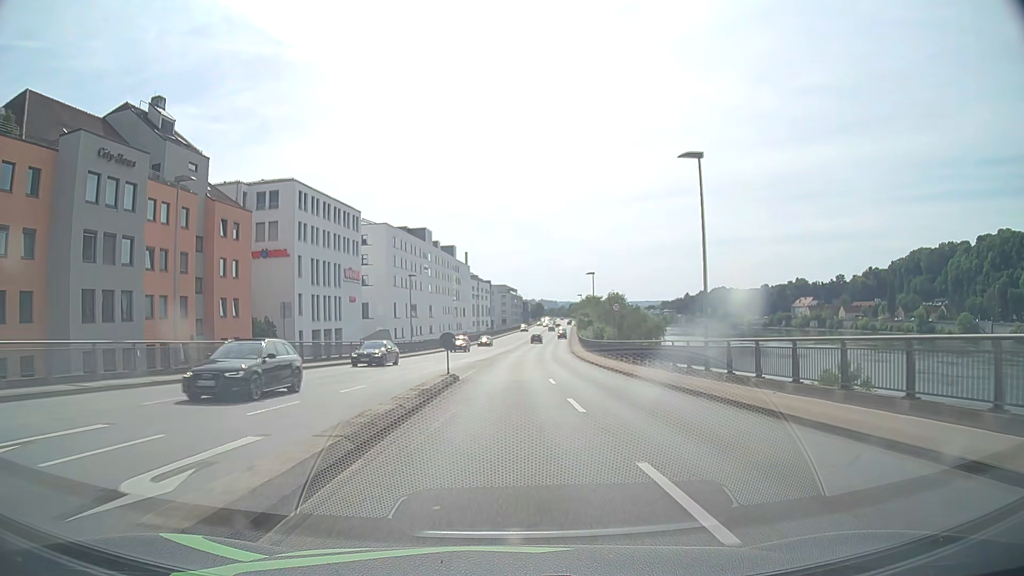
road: primary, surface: asphalt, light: Day
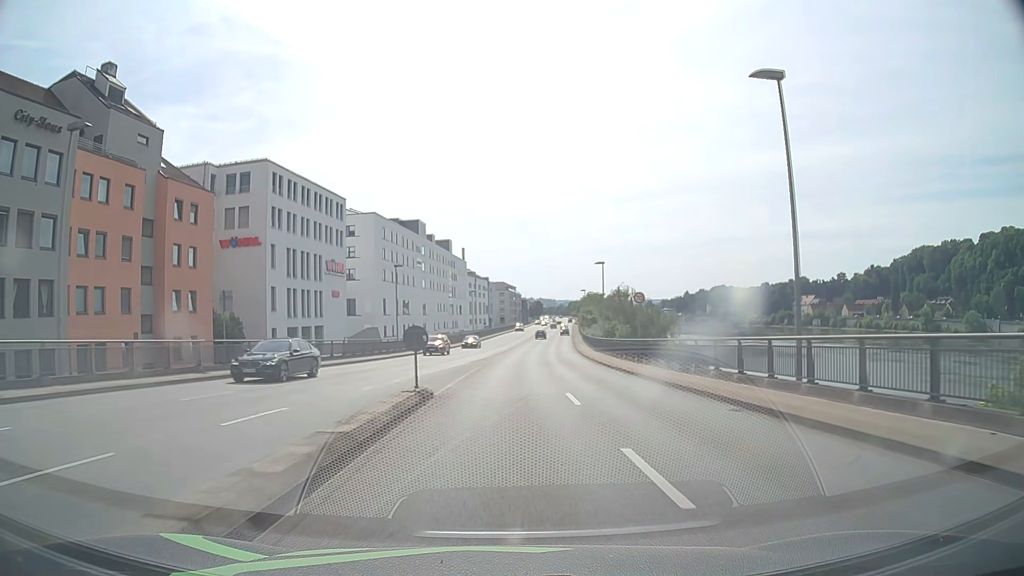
(0.0, +7.9) m; 0°
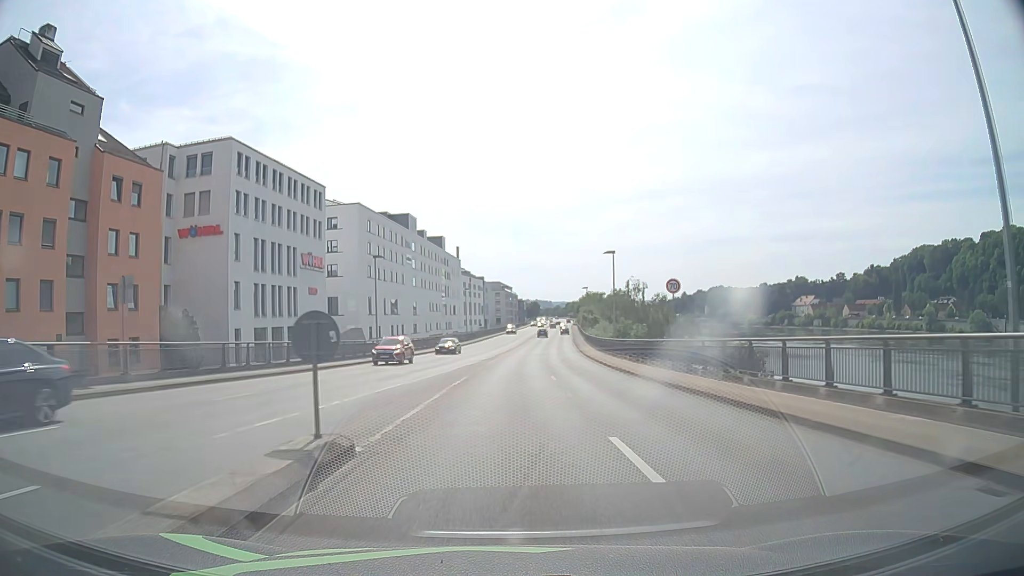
(0.0, +8.0) m; 0°
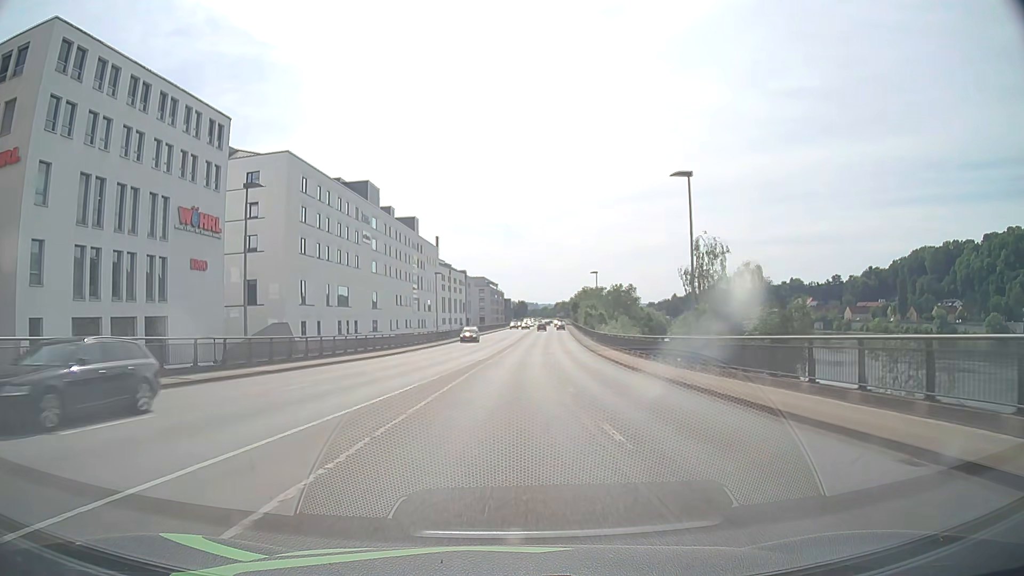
(+0.3, +25.2) m; +1°
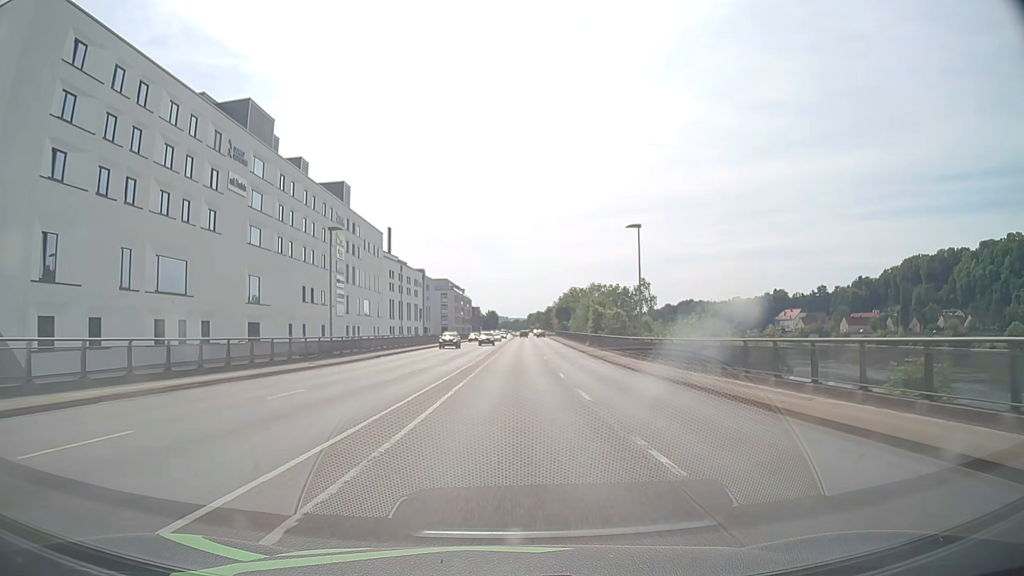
(+0.8, +37.9) m; +3°
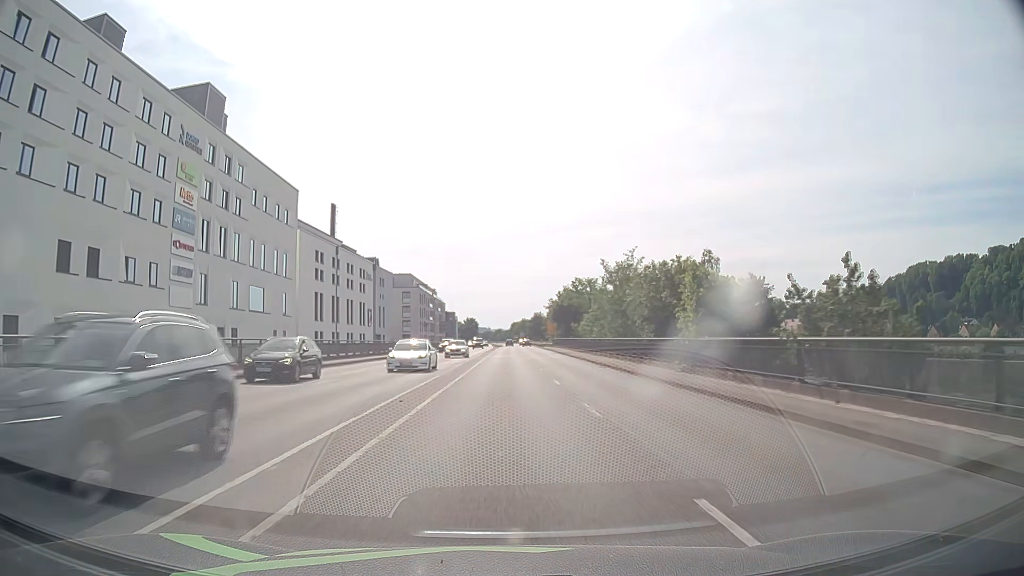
(+0.8, +40.2) m; +2°
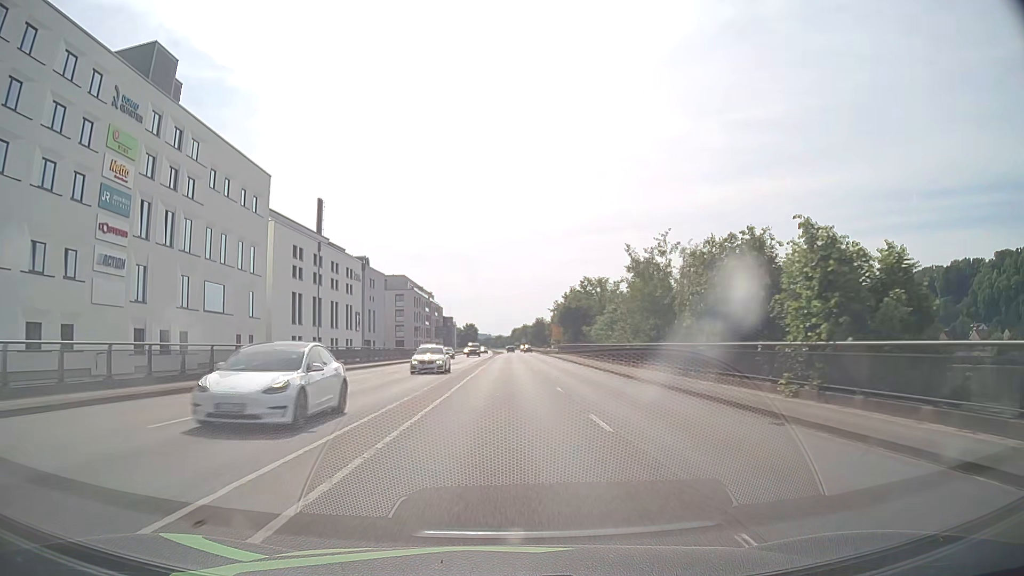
(0.0, +10.0) m; 0°
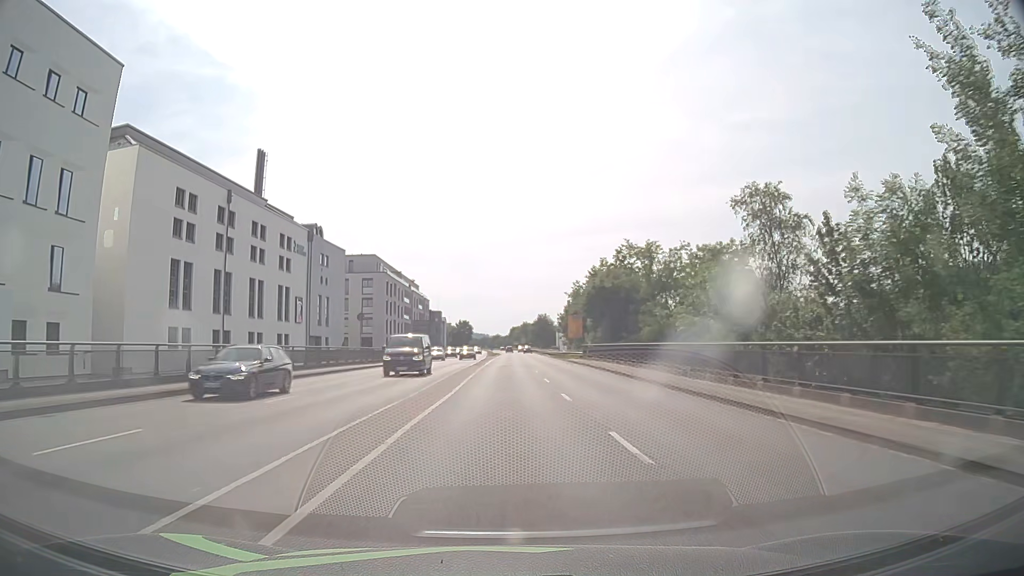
(0.0, +30.3) m; 0°
(0, +10) (0, +20) (0, +30) (0, +40) (0, +50) (0, +60) (0, +70) (0, +80) (0, +90) (0, +100) m
